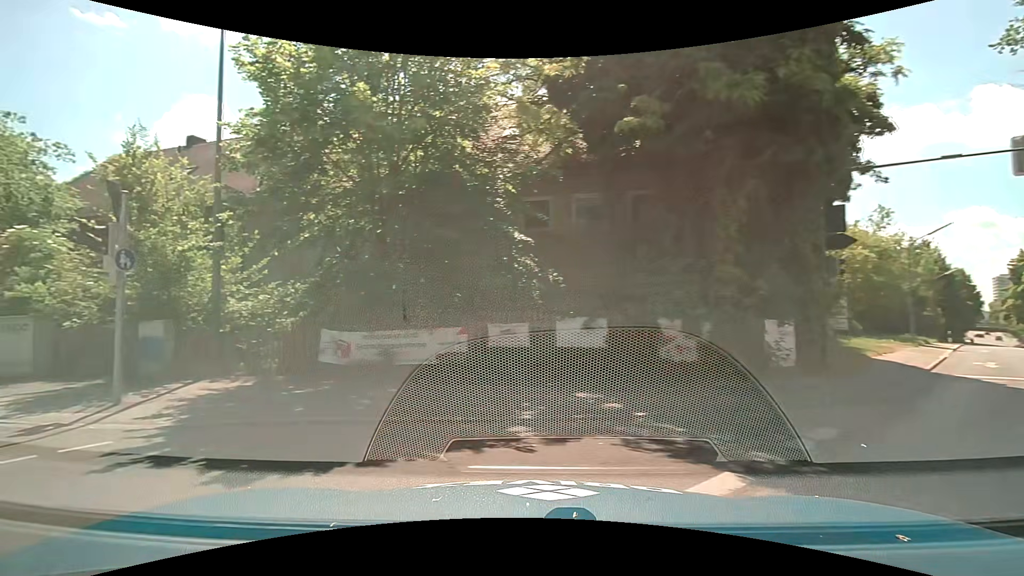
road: secondary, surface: asphalt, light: Day
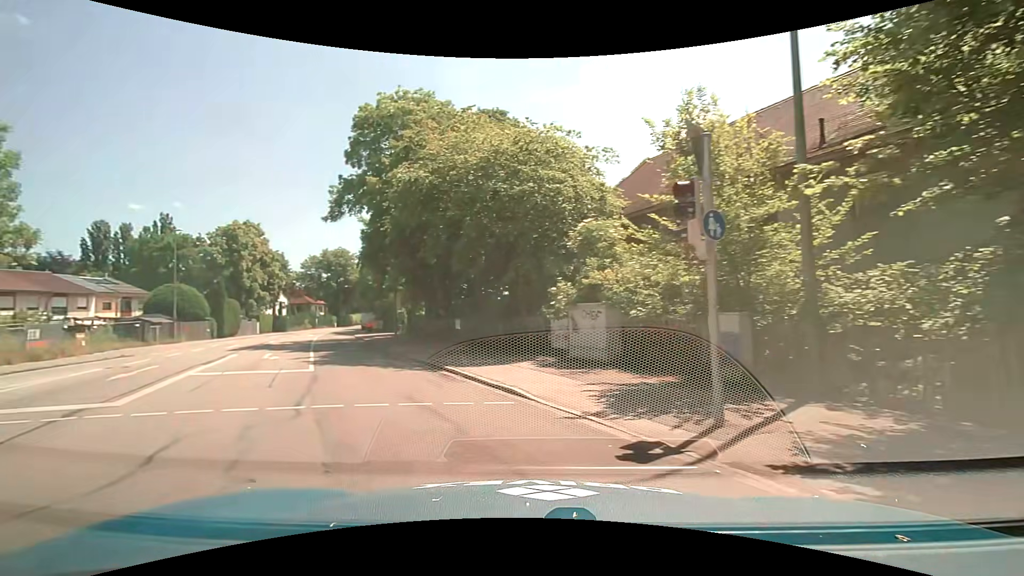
(-2.2, +4.0) m; -52°
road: tertiary
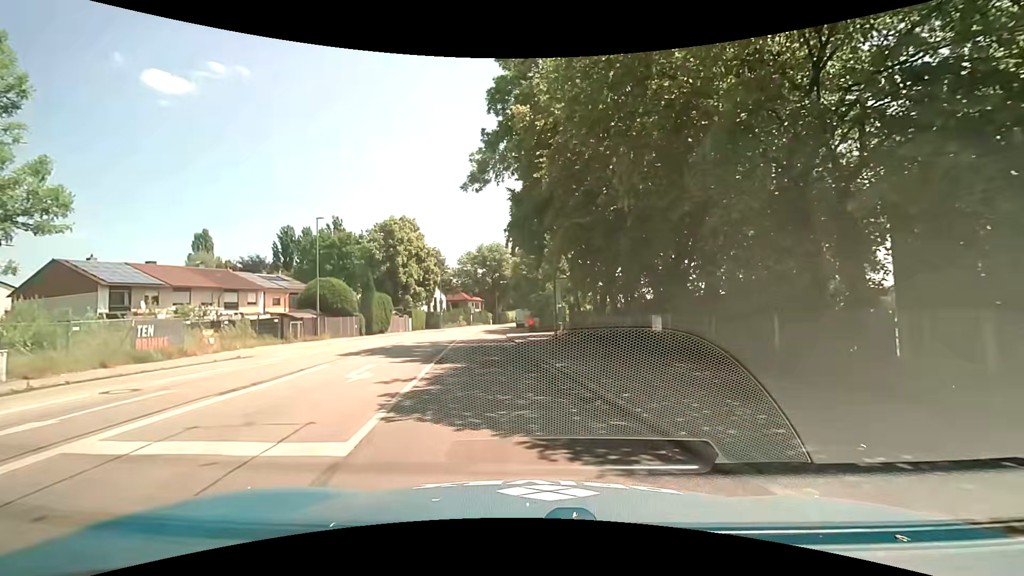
(-2.7, +10.4) m; -19°
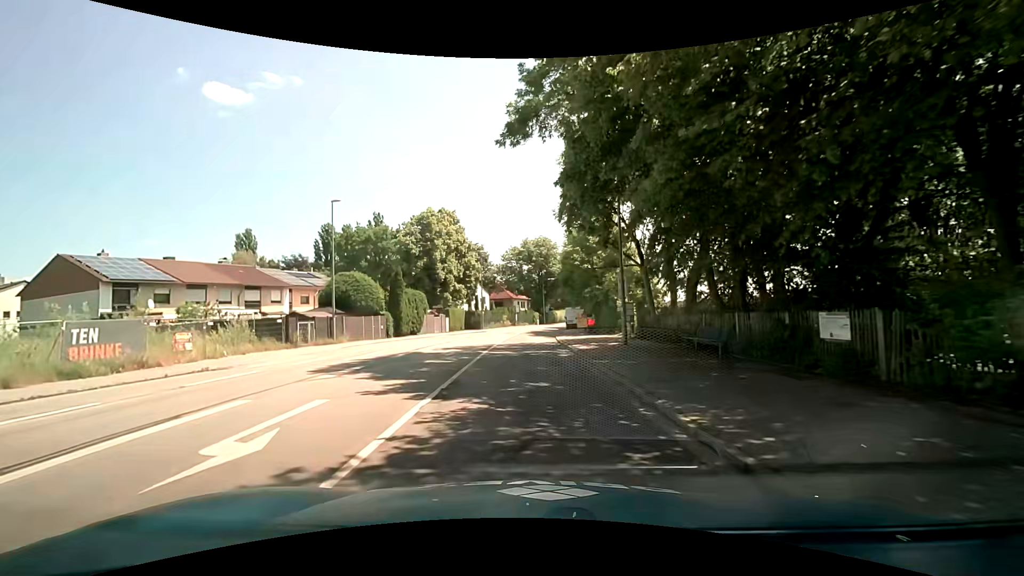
(-0.3, +7.5) m; -6°
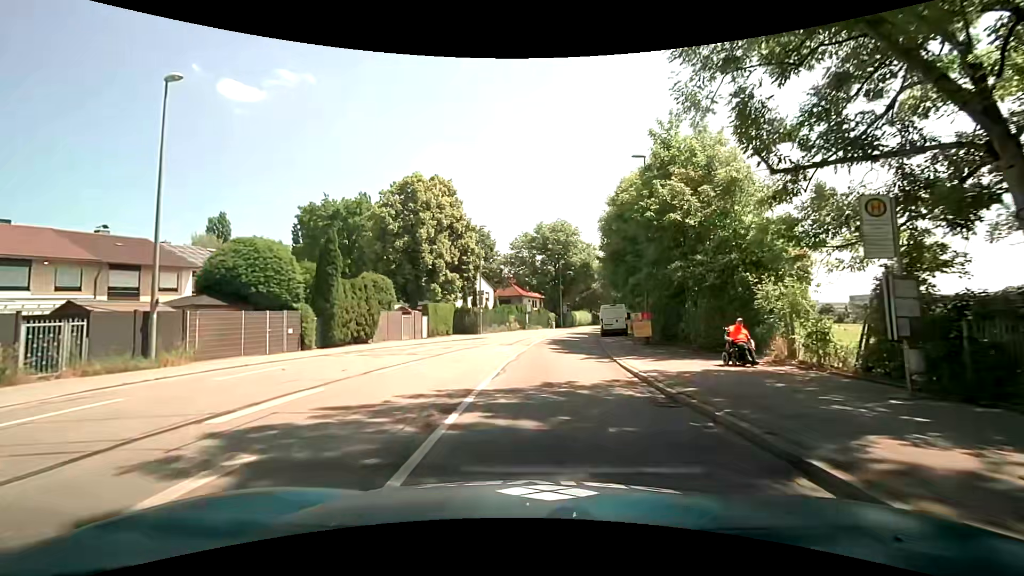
(-0.5, +18.7) m; 0°
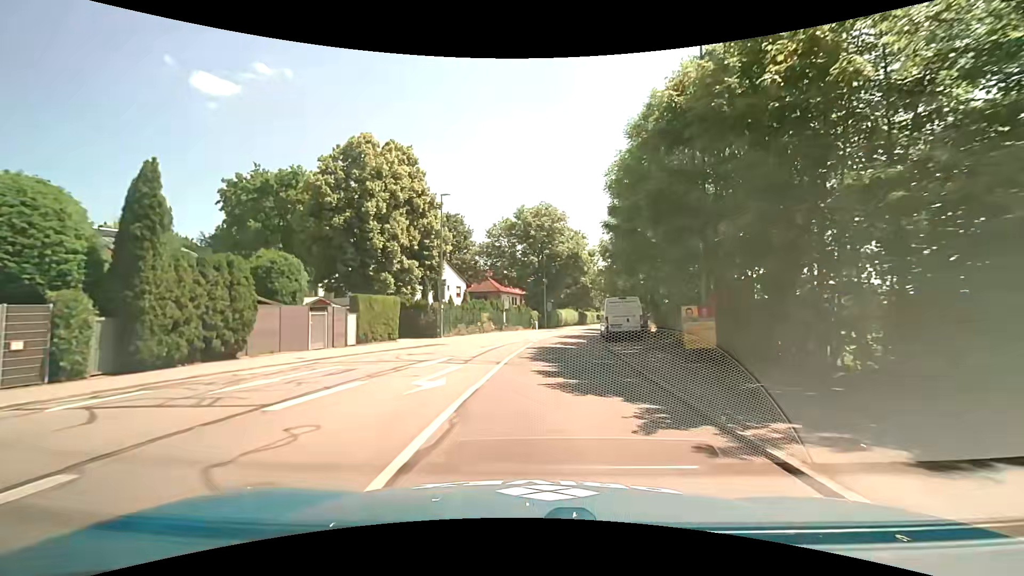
(+0.1, +11.5) m; +1°
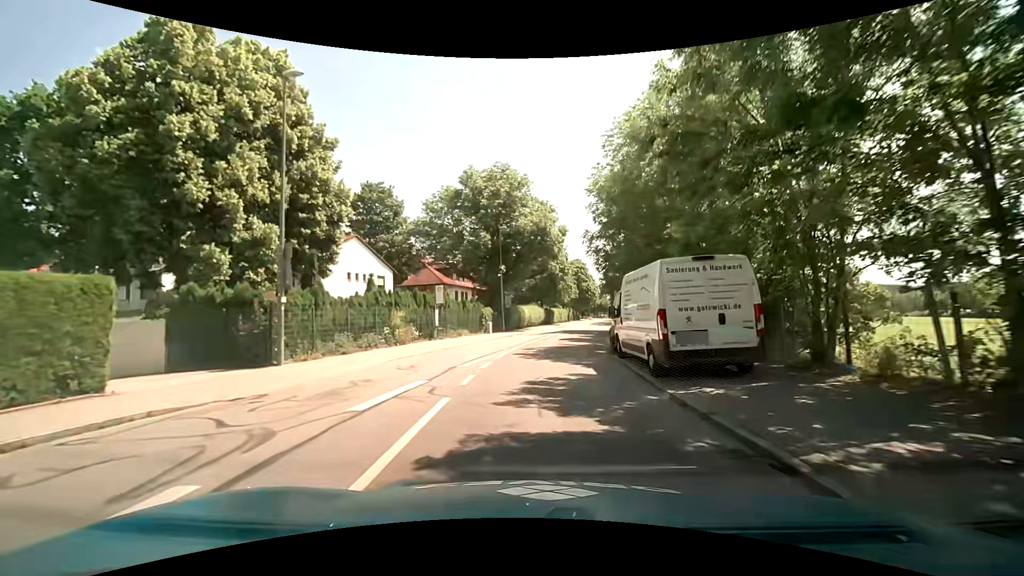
(+0.8, +17.8) m; +5°
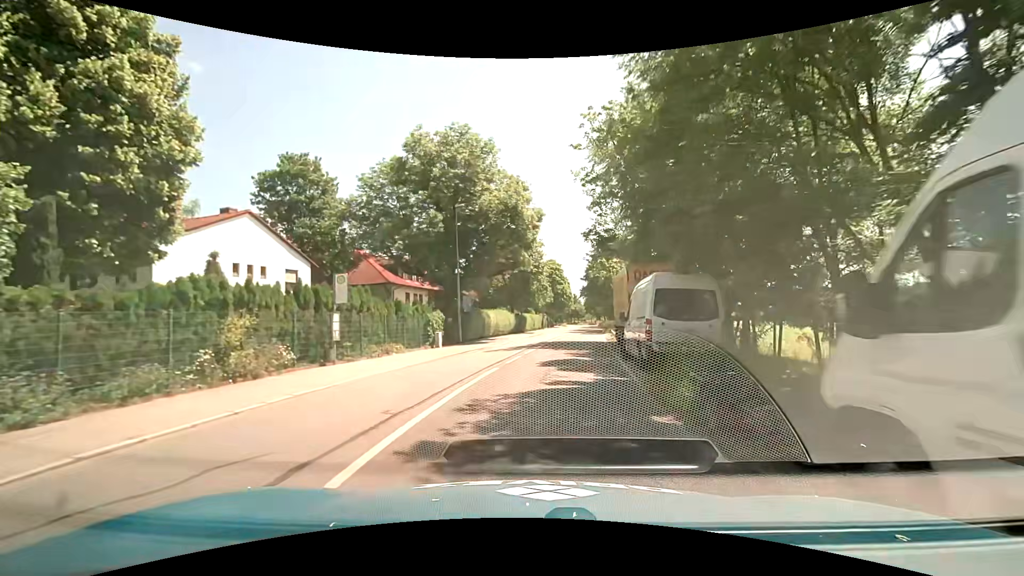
(+0.3, +12.0) m; +3°
(0, +10) (+1, +20) (+2, +30) (+4, +40) (+5, +50) (+6, +60) (+8, +70) (+9, +79) (+10, +89) (+12, +99) m
